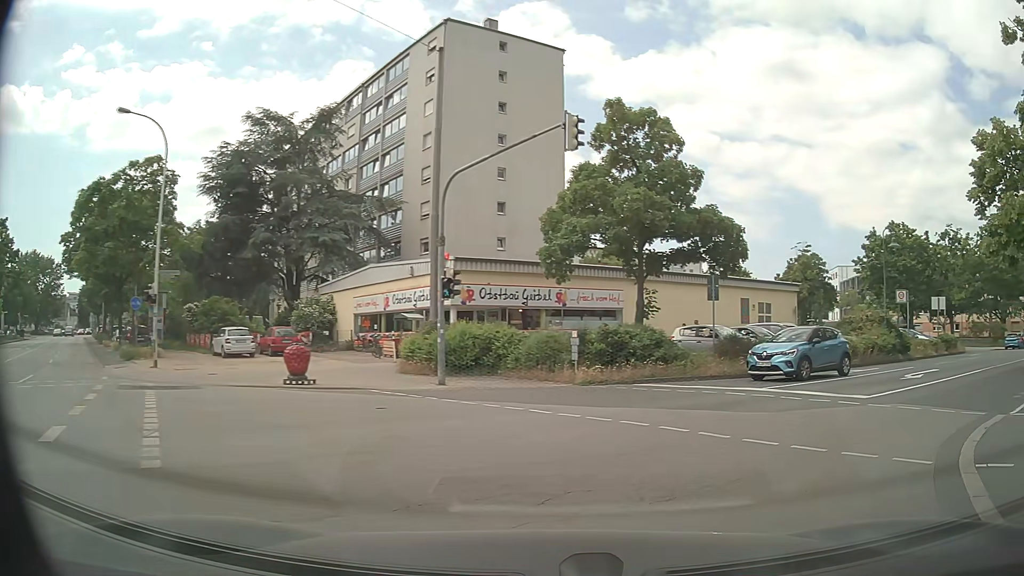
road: primary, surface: asphalt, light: Day
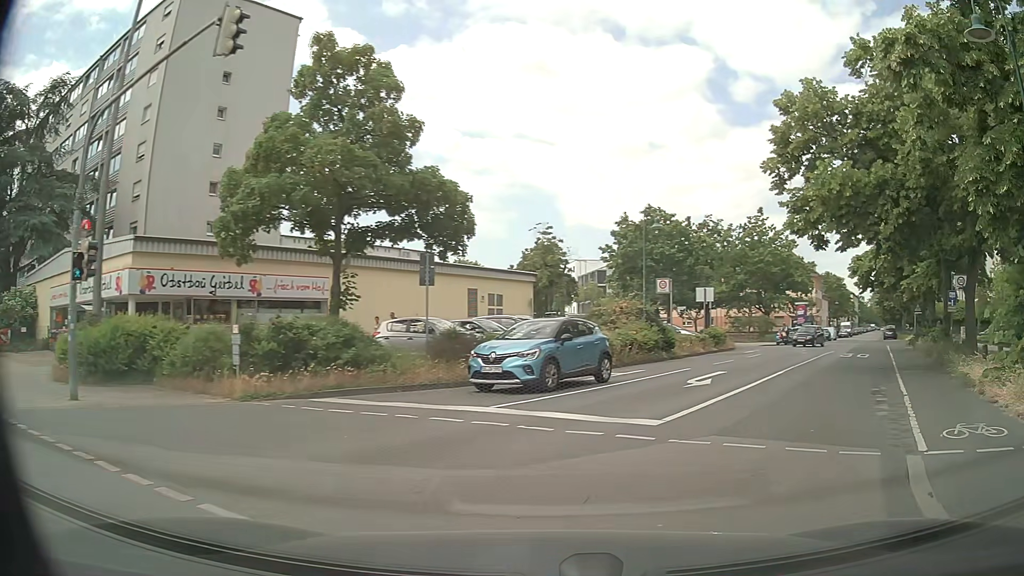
(+1.0, +5.2) m; +21°
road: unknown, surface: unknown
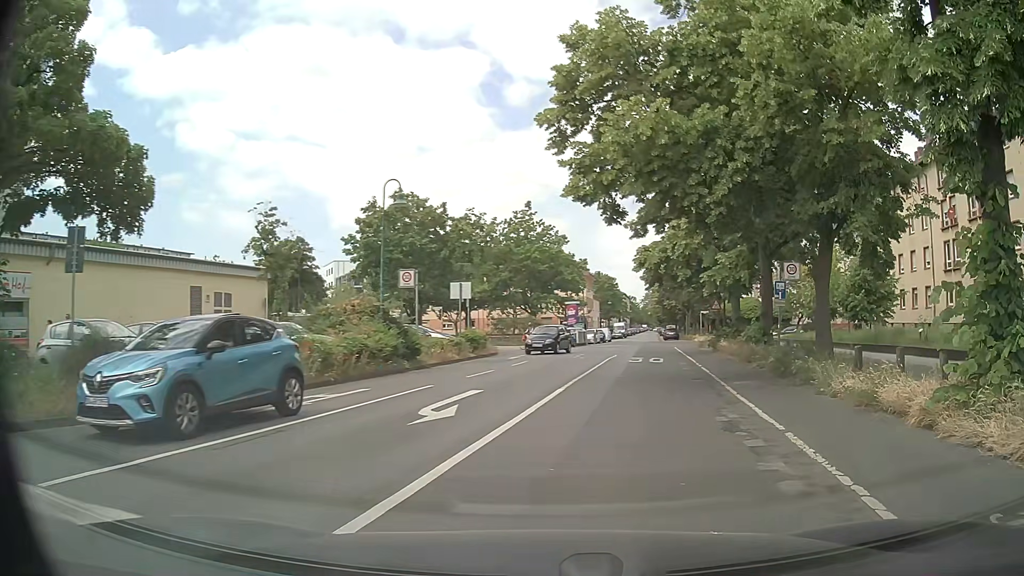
(+1.3, +5.9) m; +21°
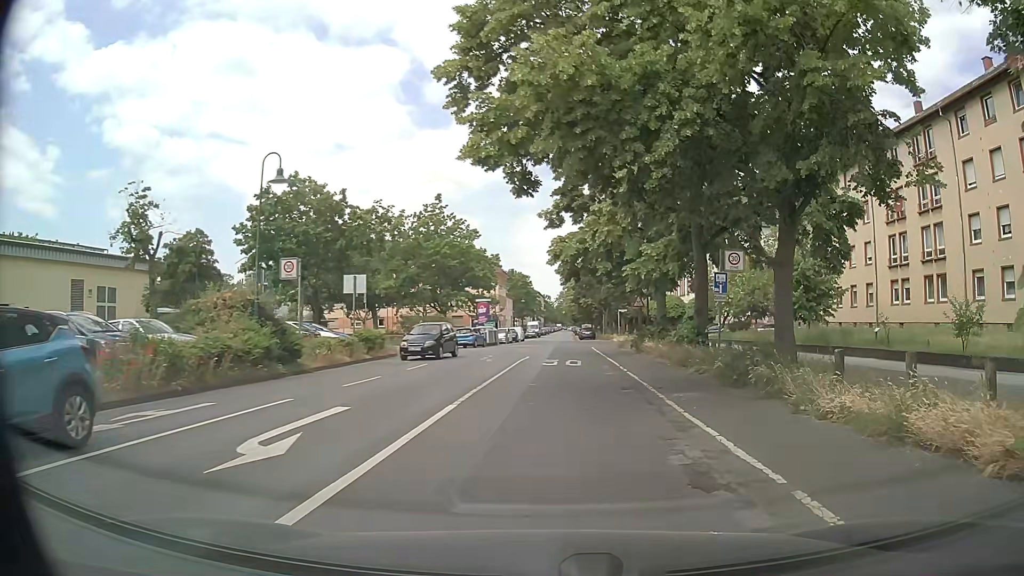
(+0.3, +3.5) m; +8°
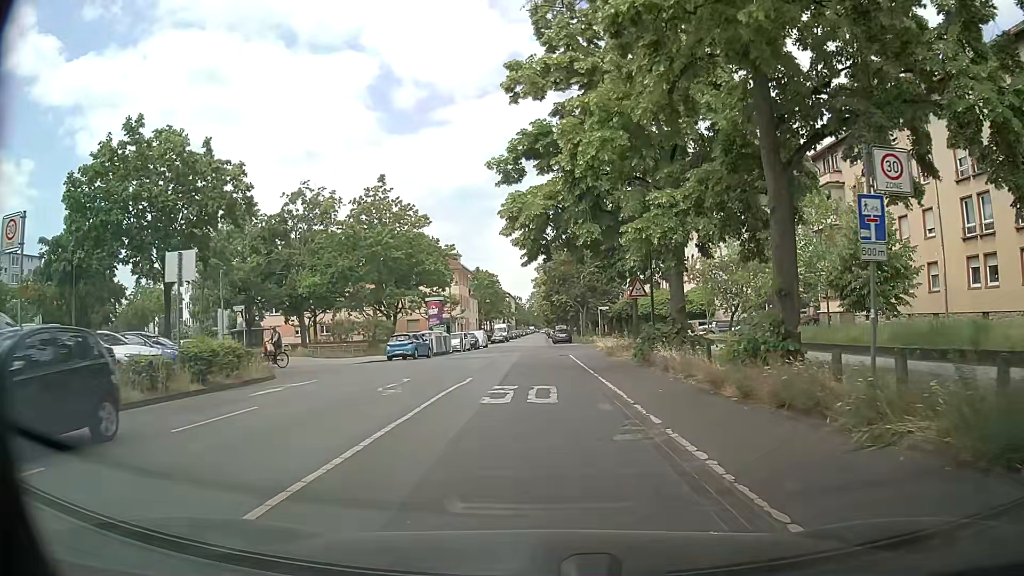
(+0.7, +12.2) m; +2°
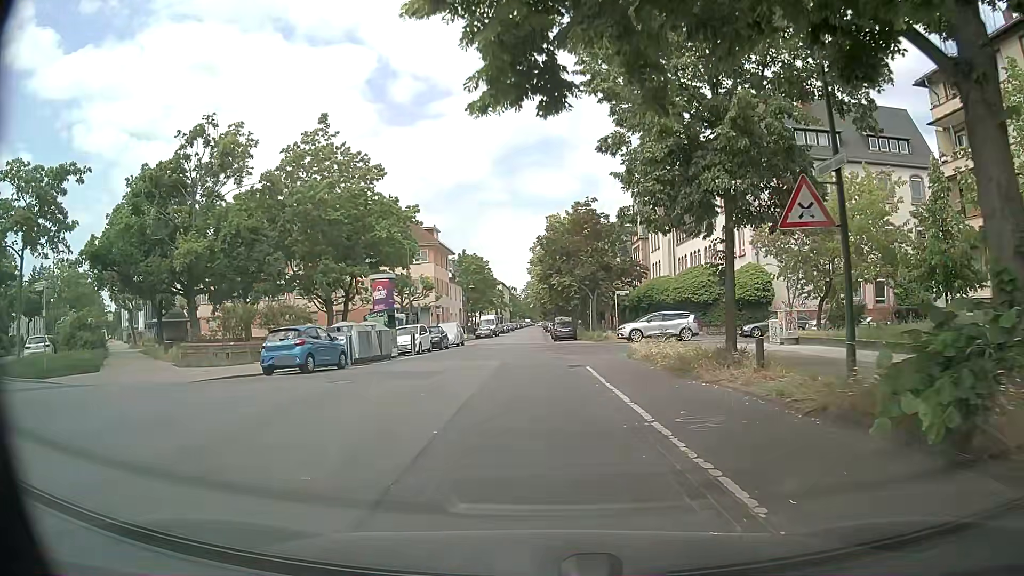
(+0.1, +16.9) m; -1°
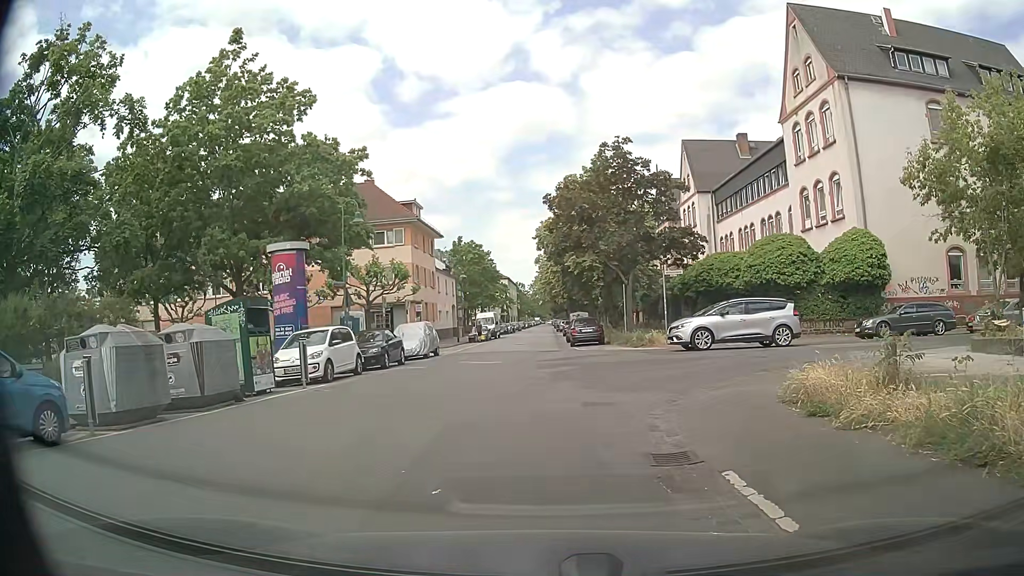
(+0.3, +15.0) m; -1°
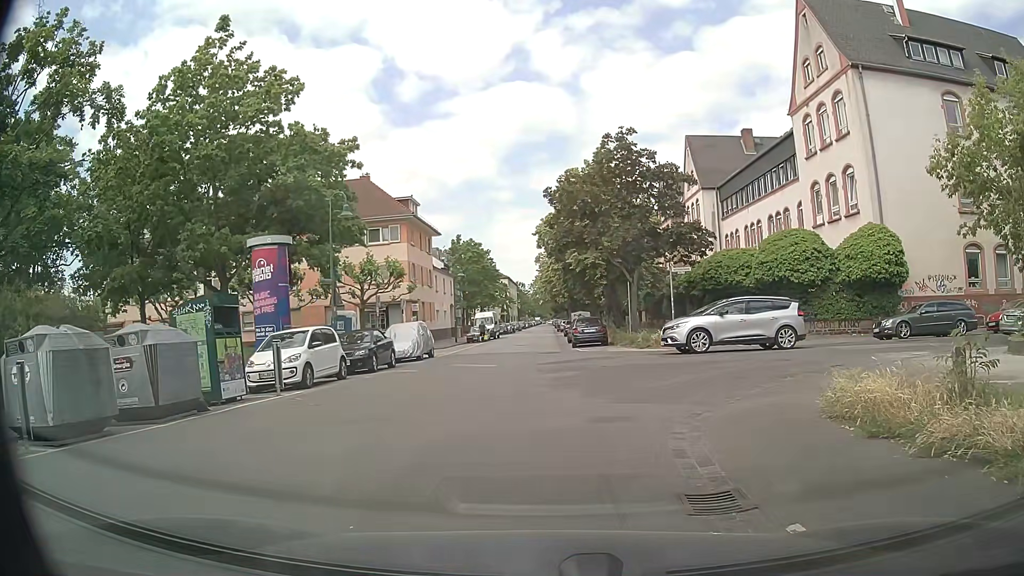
(+0.1, +1.6) m; +1°
